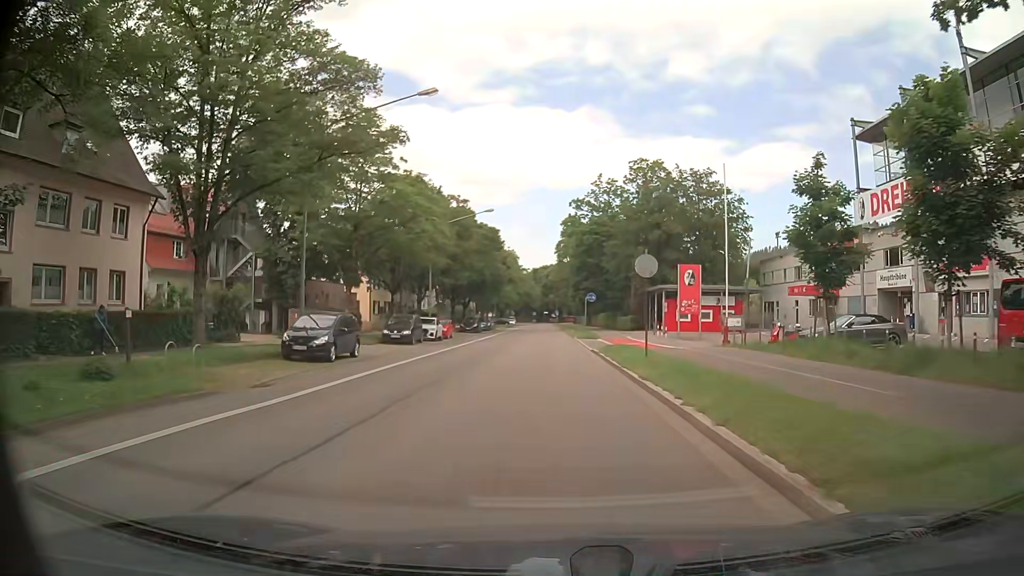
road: secondary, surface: asphalt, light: Day
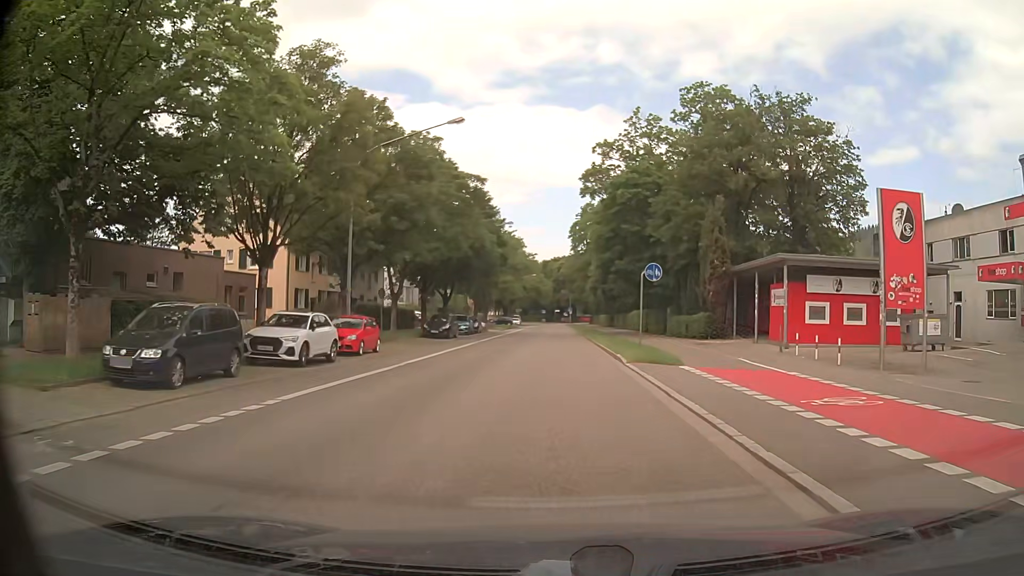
(-0.4, +25.4) m; -1°
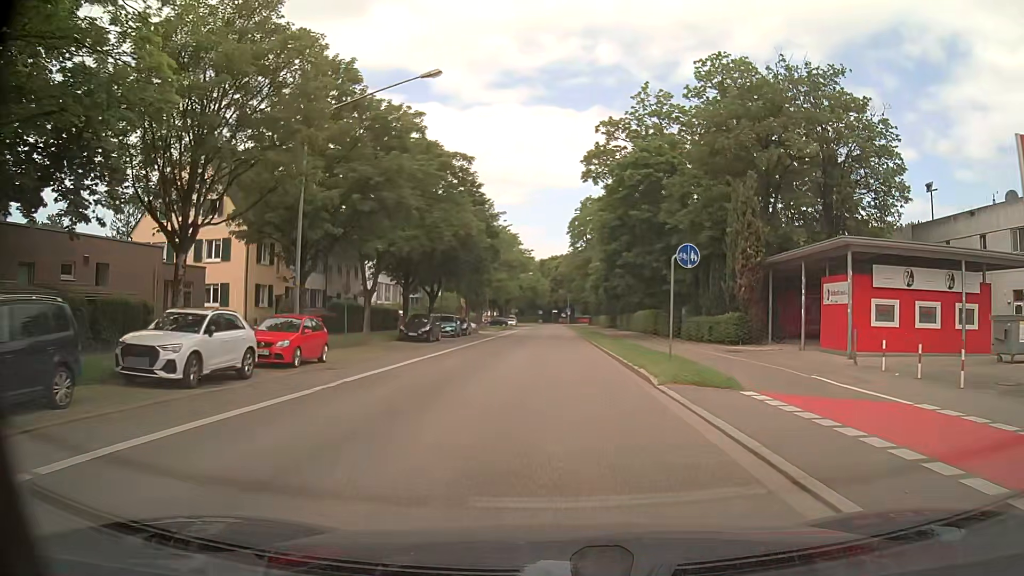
(0.0, +6.3) m; 0°
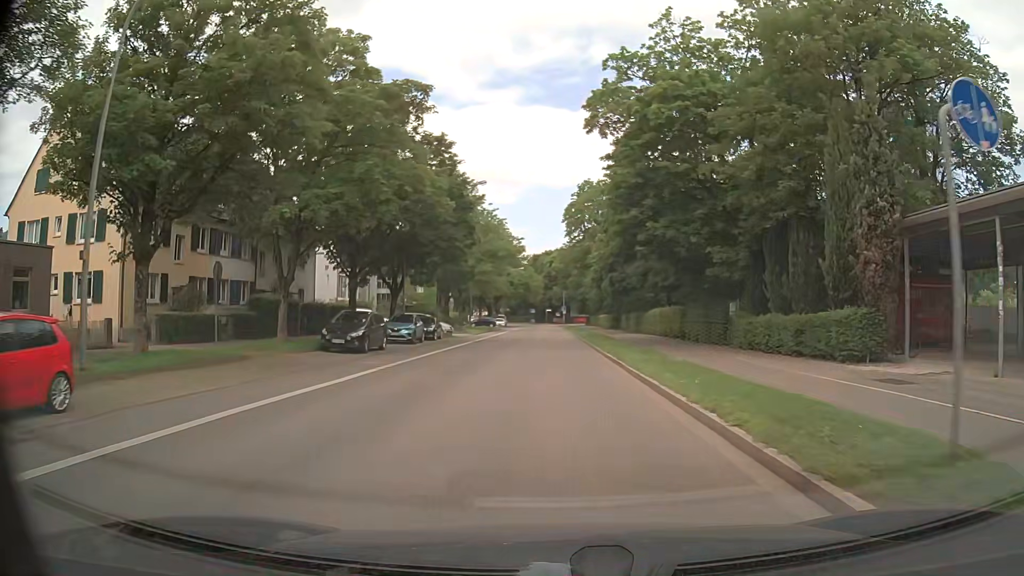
(0.0, +12.5) m; +1°
(0, +10) (0, +20) (0, +30) (0, +40) (-1, +50) (-1, +60) (-1, +70) (-1, +80) (-1, +90) (-1, +100) m
